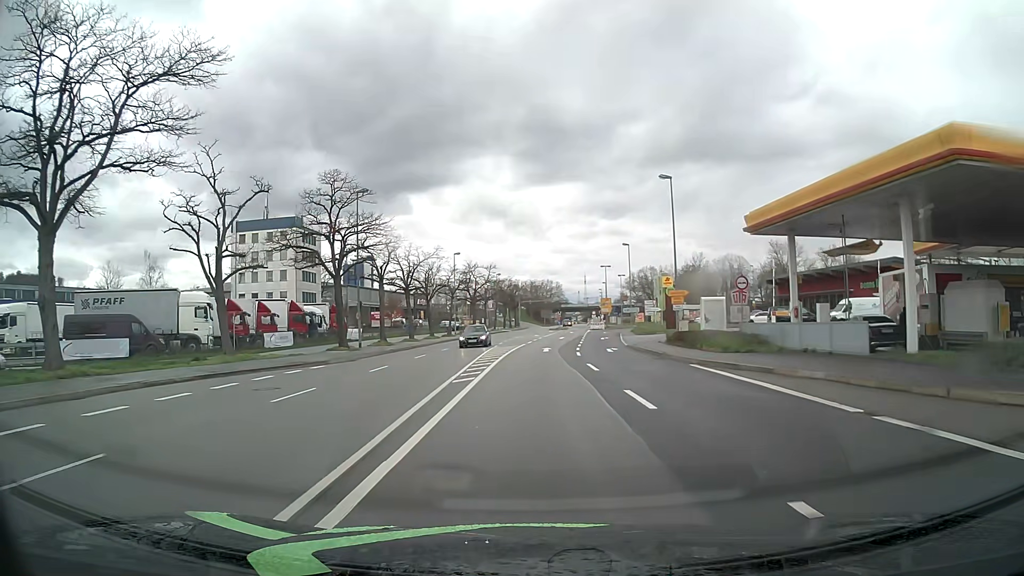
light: Day
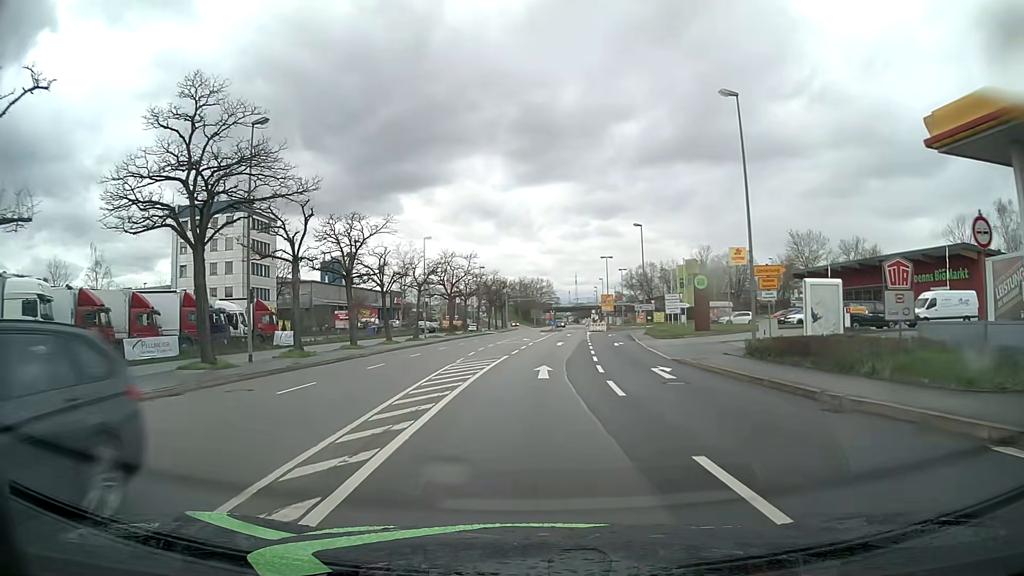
(+0.1, +16.5) m; +1°
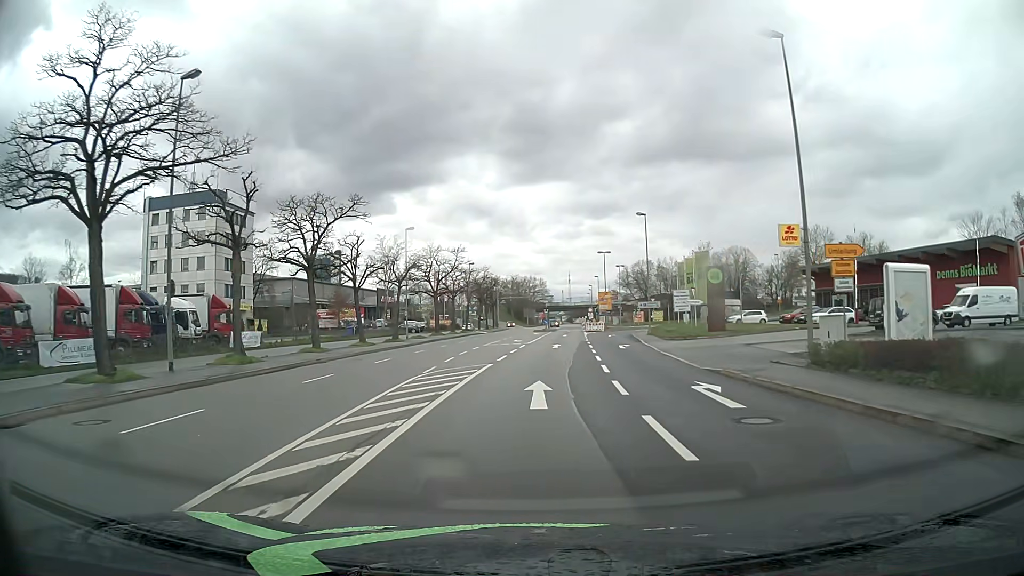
(0.0, +6.2) m; 0°
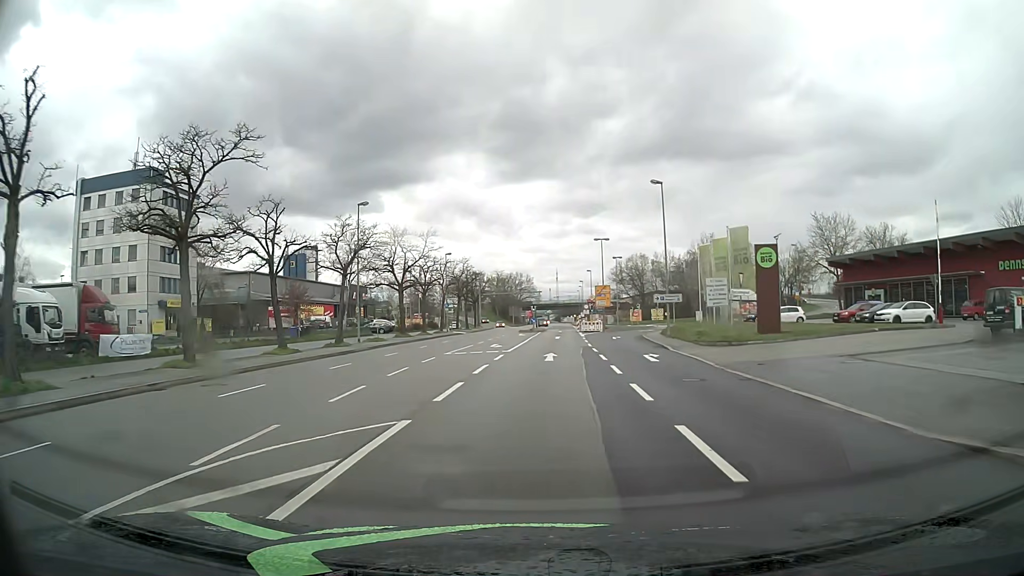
(+0.1, +13.1) m; +1°
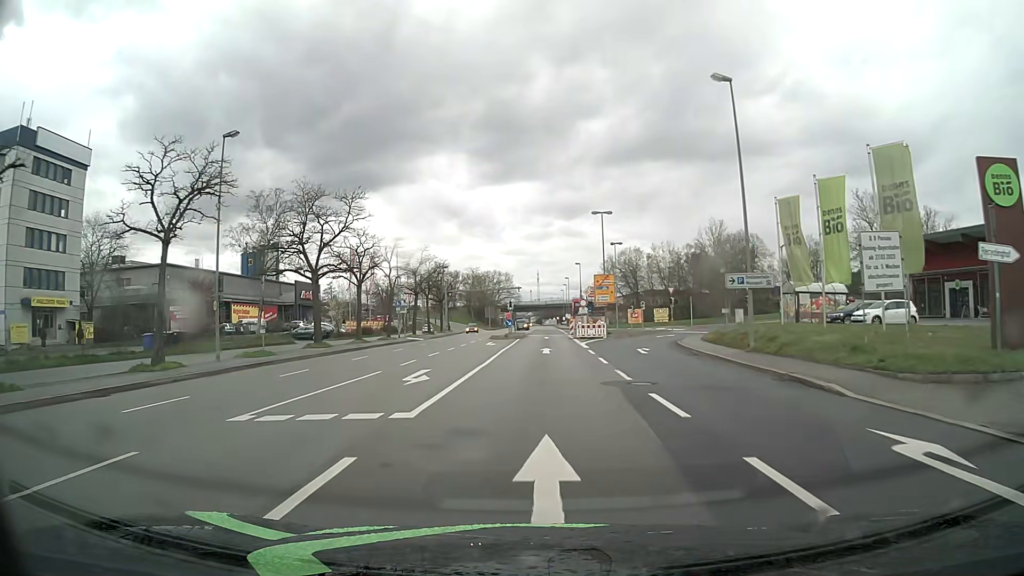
(+0.3, +20.3) m; +2°
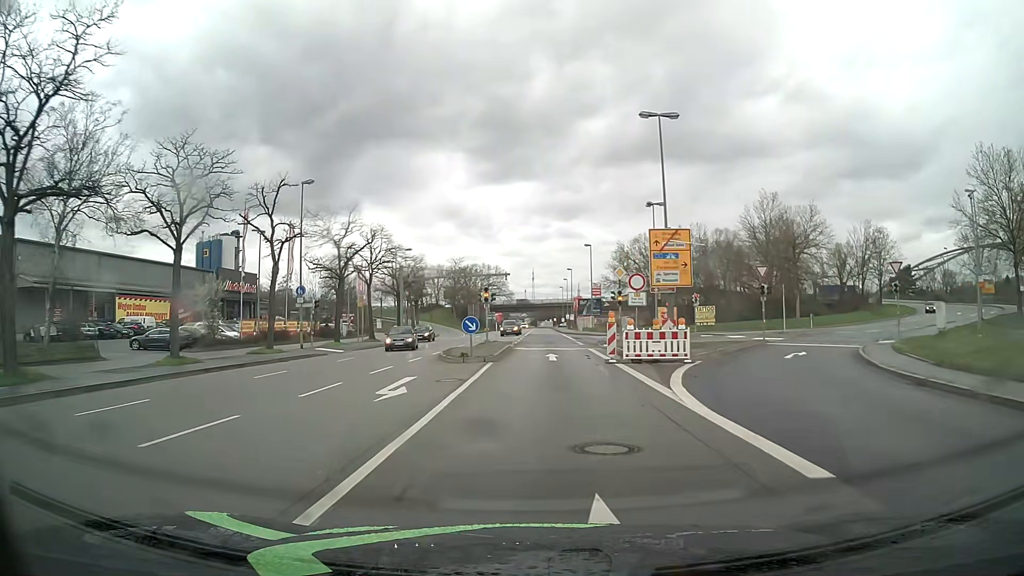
(+0.1, +28.0) m; +1°
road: primary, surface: asphalt
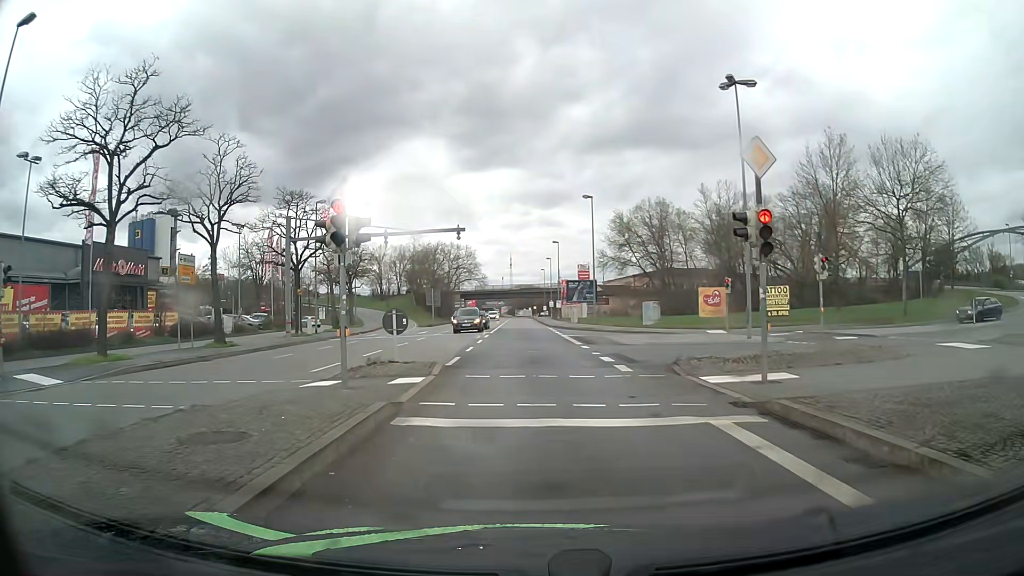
(+0.3, +24.9) m; +2°
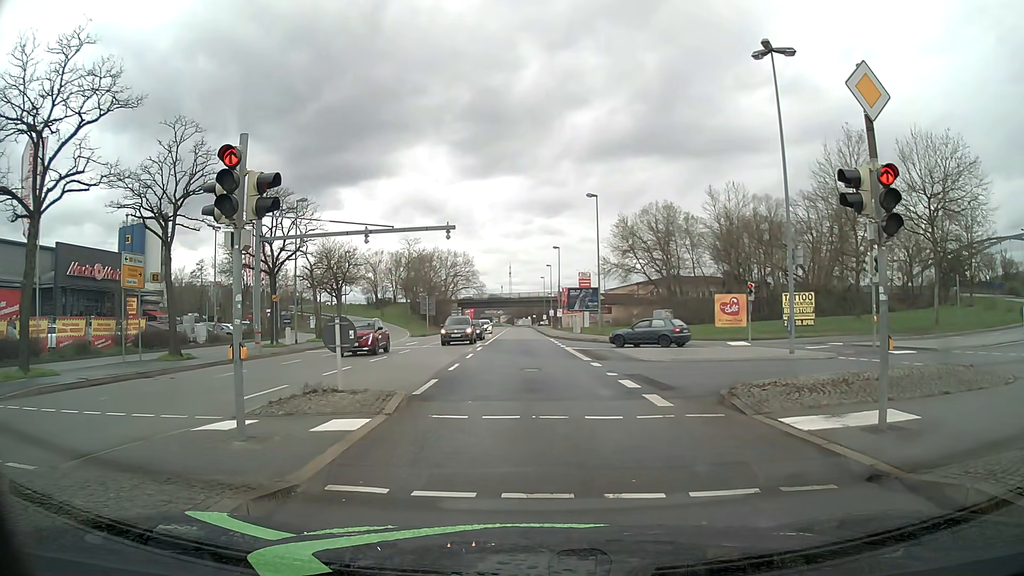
(0.0, +4.0) m; 0°
(0, +10) (0, +20) (0, +30) (-1, +40) (-1, +50) (-1, +60) (-1, +70) (-1, +80) (-1, +90) (-2, +100) m
